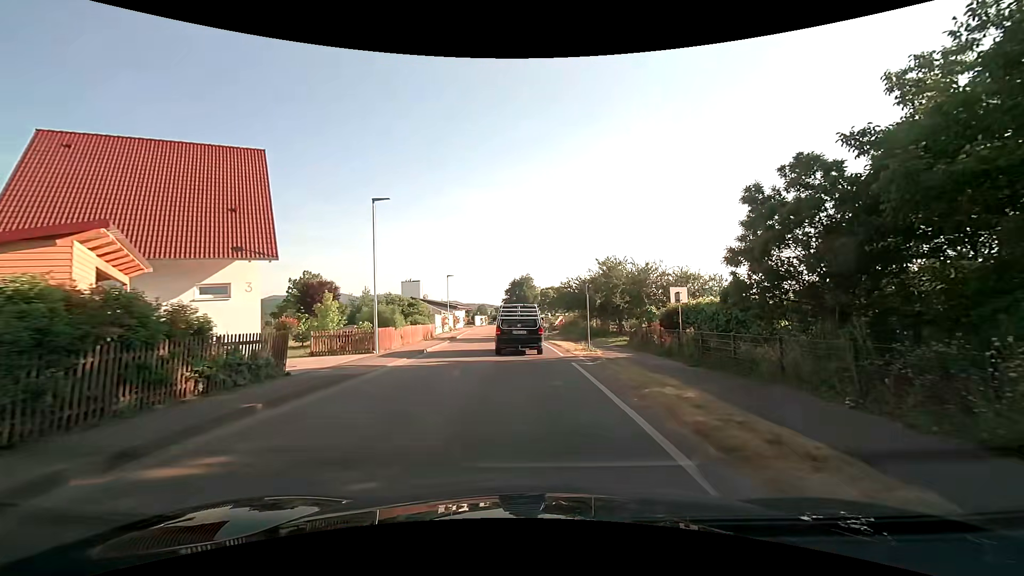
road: tertiary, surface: asphalt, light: Day
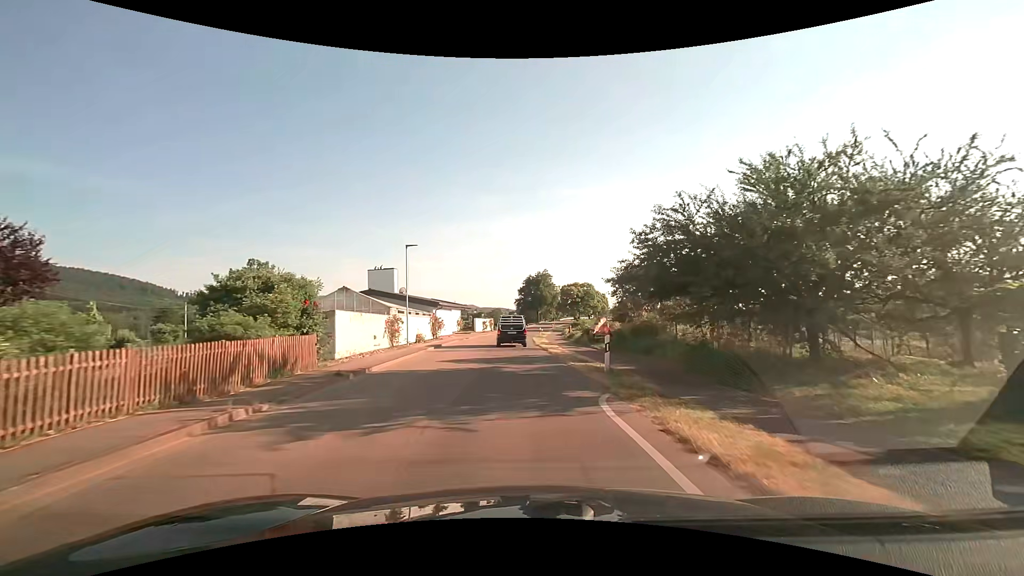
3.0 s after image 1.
(-0.2, +23.9) m; -1°
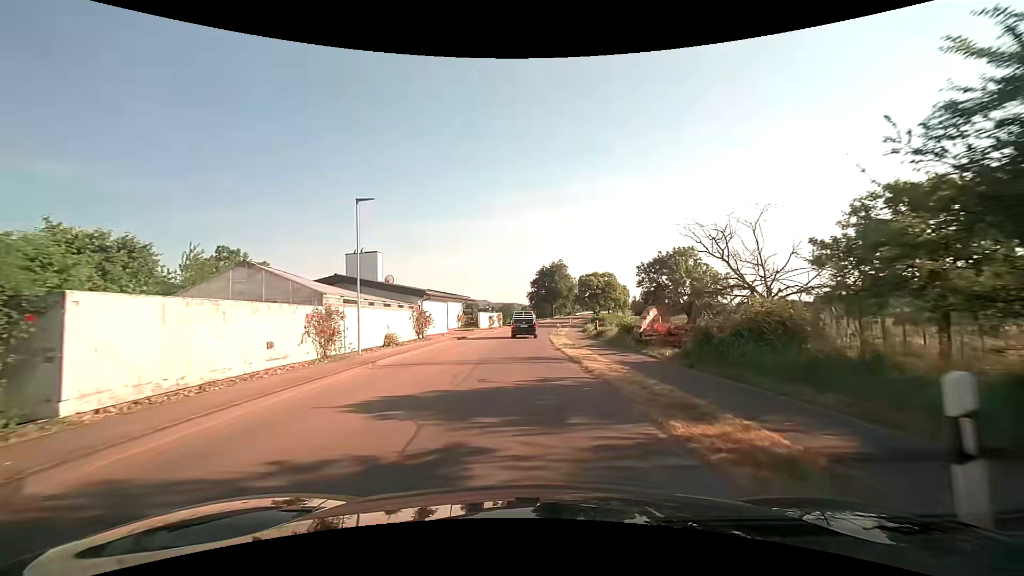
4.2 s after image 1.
(-0.2, +10.8) m; -2°
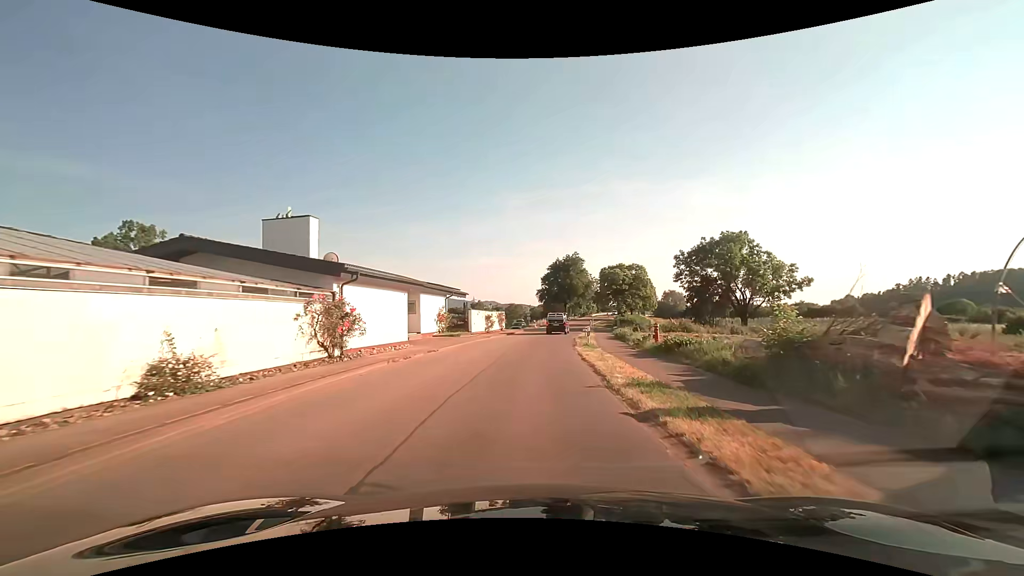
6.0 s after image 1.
(-0.1, +16.2) m; -1°
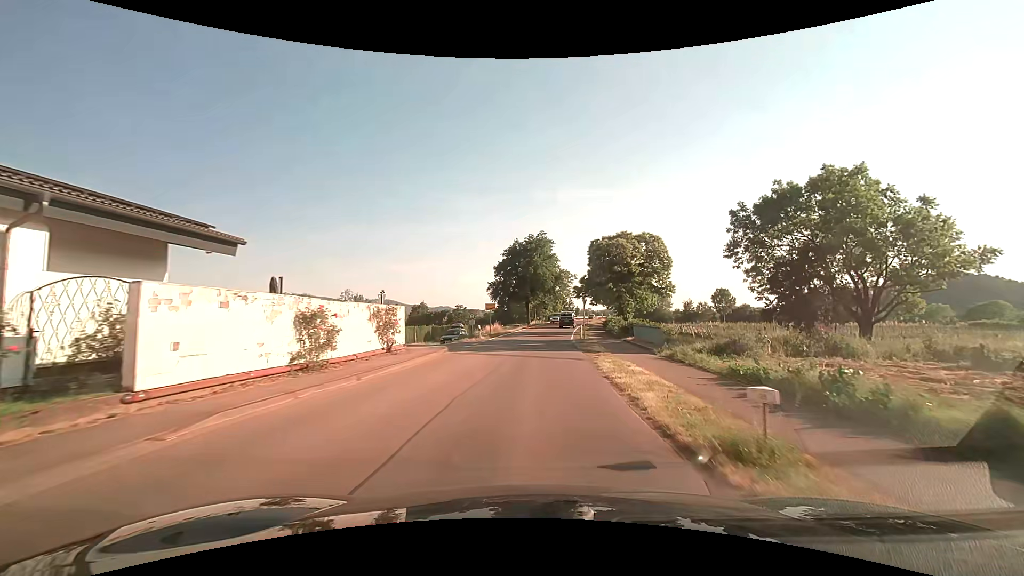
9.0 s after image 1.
(+1.0, +30.6) m; +5°
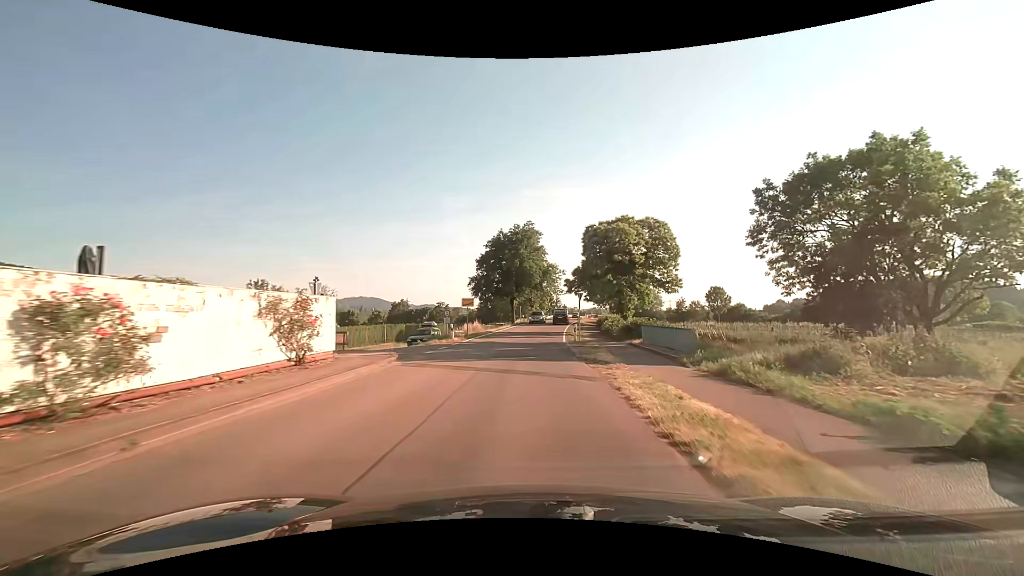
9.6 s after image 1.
(+0.1, +6.7) m; +2°
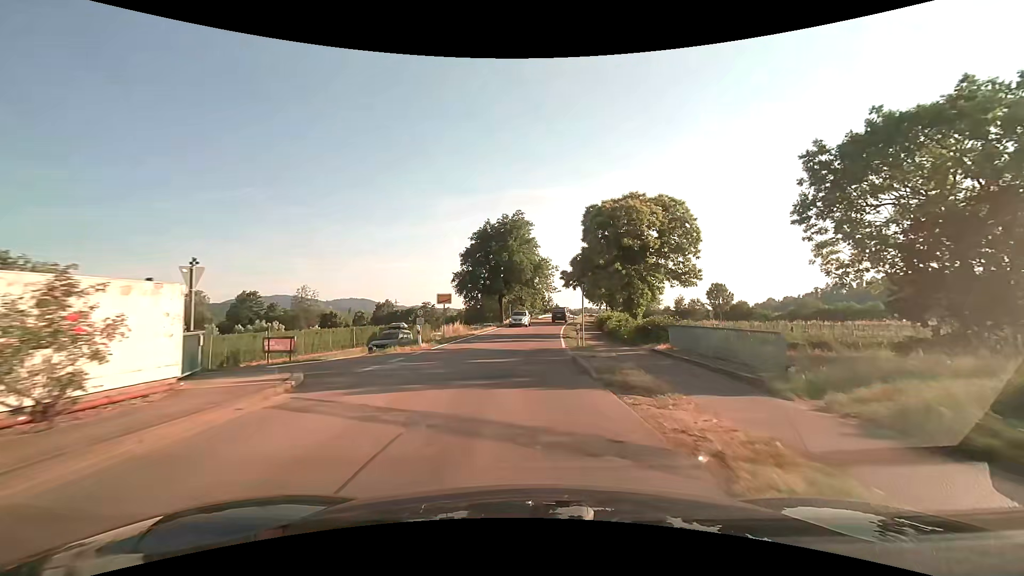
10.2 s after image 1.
(+0.1, +6.9) m; +1°
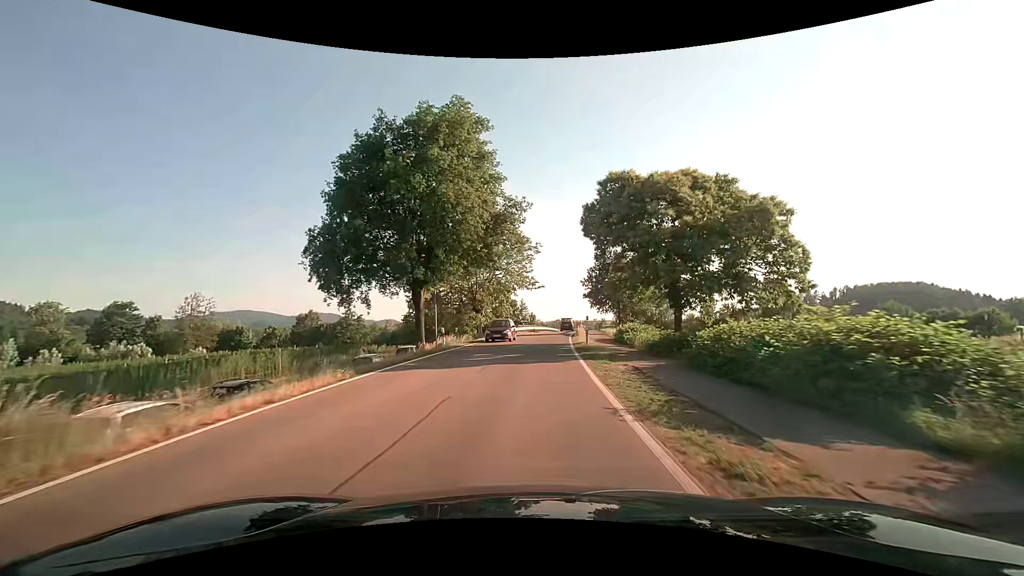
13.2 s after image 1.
(+0.9, +35.6) m; +4°
(0, +10) (0, +20) (+1, +30) (+2, +40) (+2, +50) (+3, +60) (+4, +70) (+5, +80) (+7, +90) (+8, +100) m
